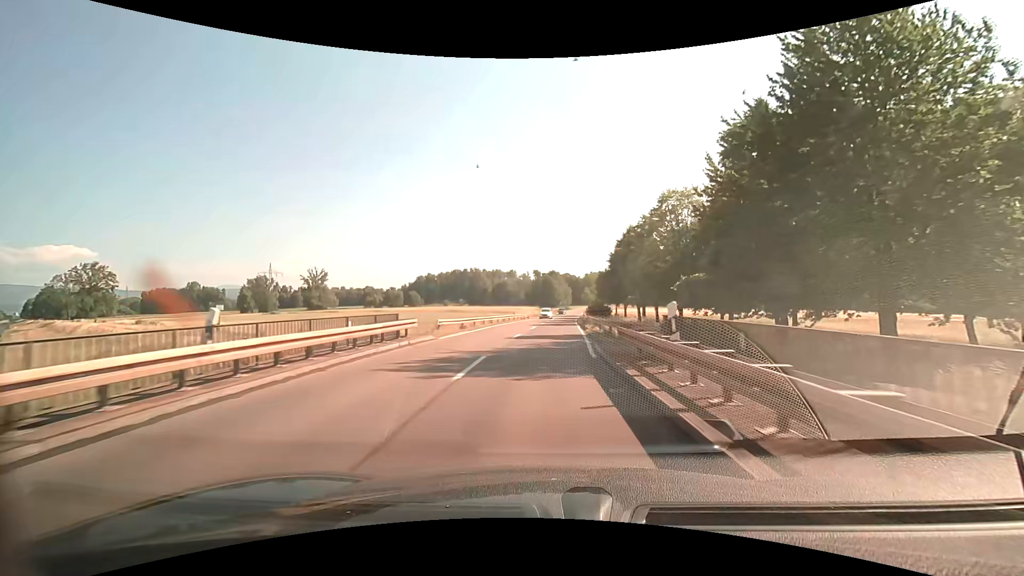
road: secondary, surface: asphalt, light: Day
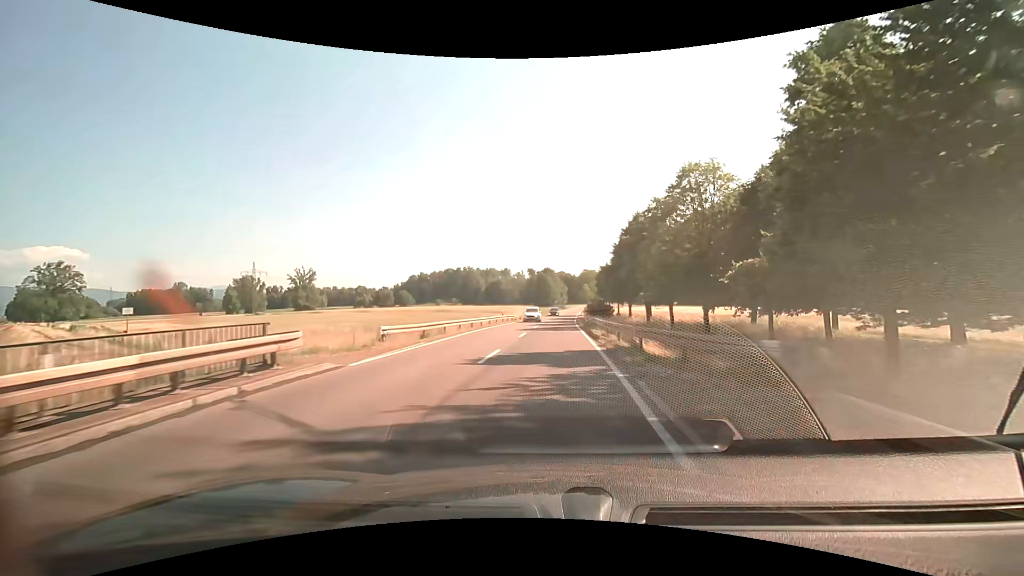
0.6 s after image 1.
(0.0, +9.1) m; +1°
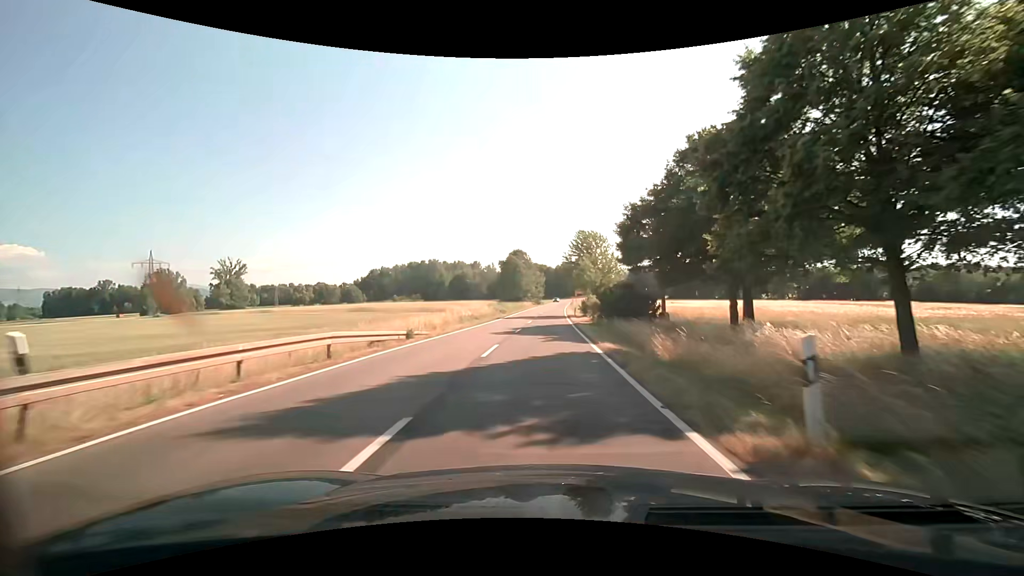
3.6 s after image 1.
(+1.1, +45.7) m; +3°
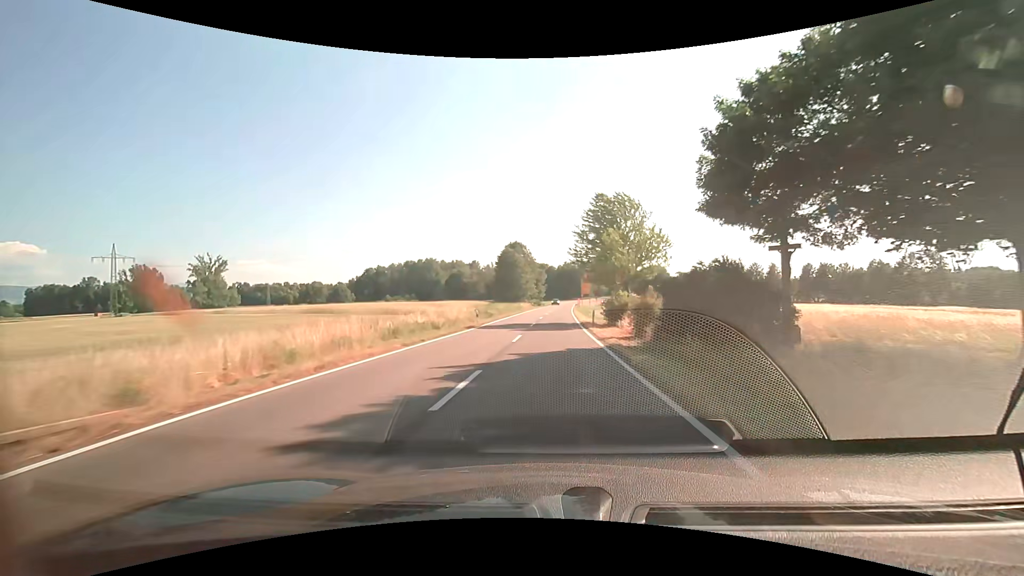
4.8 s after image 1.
(0.0, +18.9) m; 0°
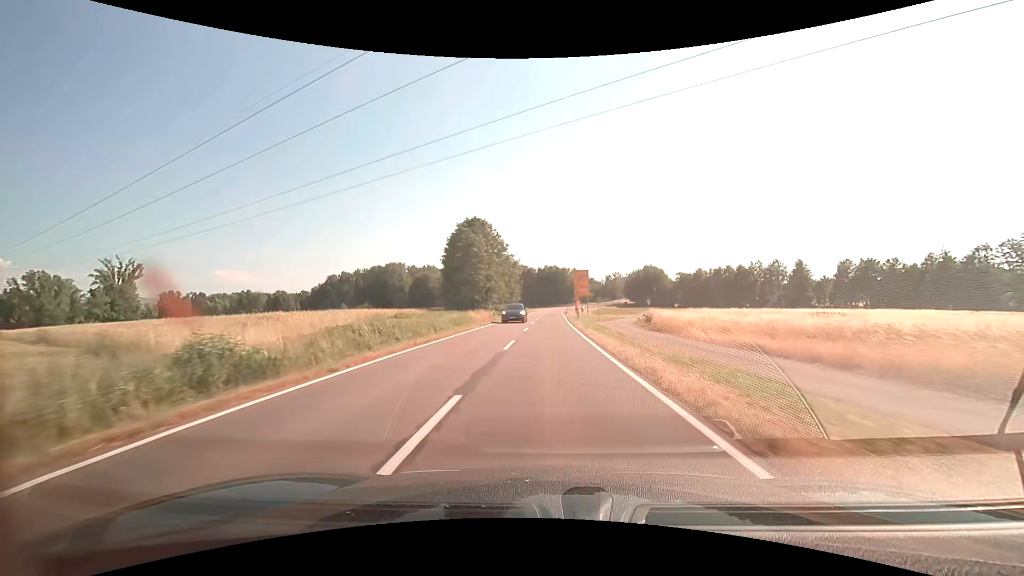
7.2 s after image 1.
(+1.0, +39.4) m; +3°
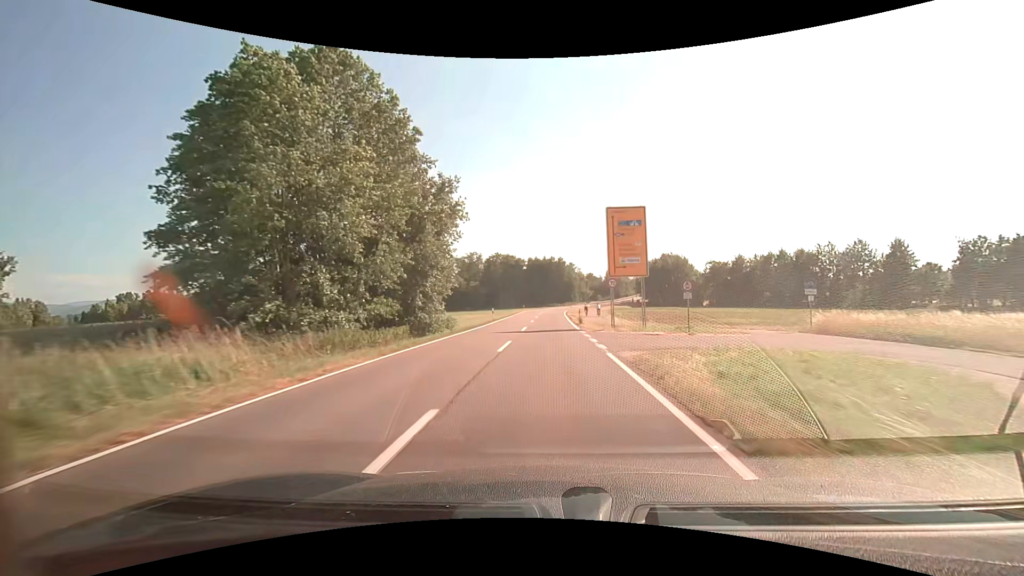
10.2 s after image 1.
(+0.4, +49.8) m; +1°
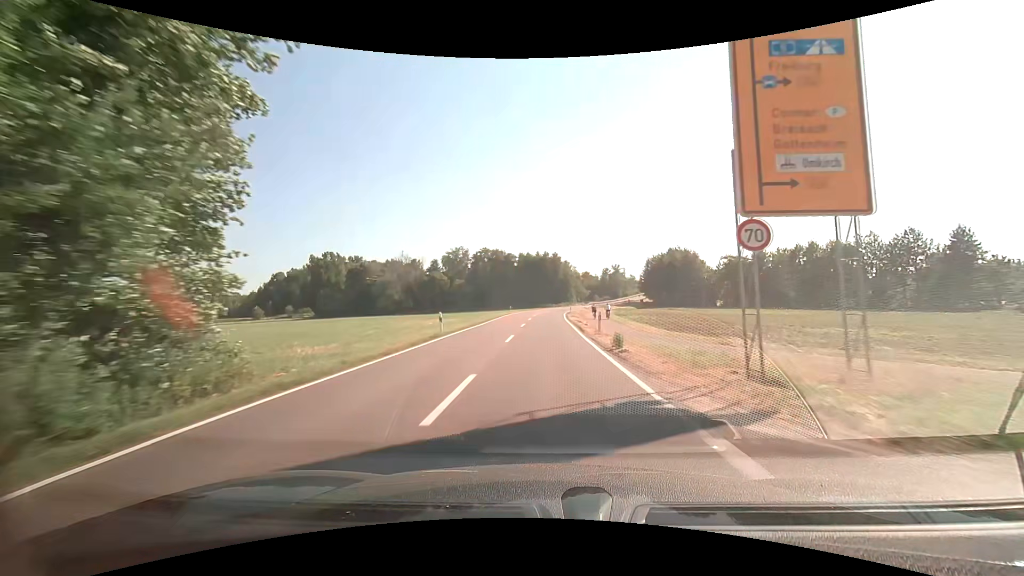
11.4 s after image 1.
(+0.1, +20.2) m; +1°
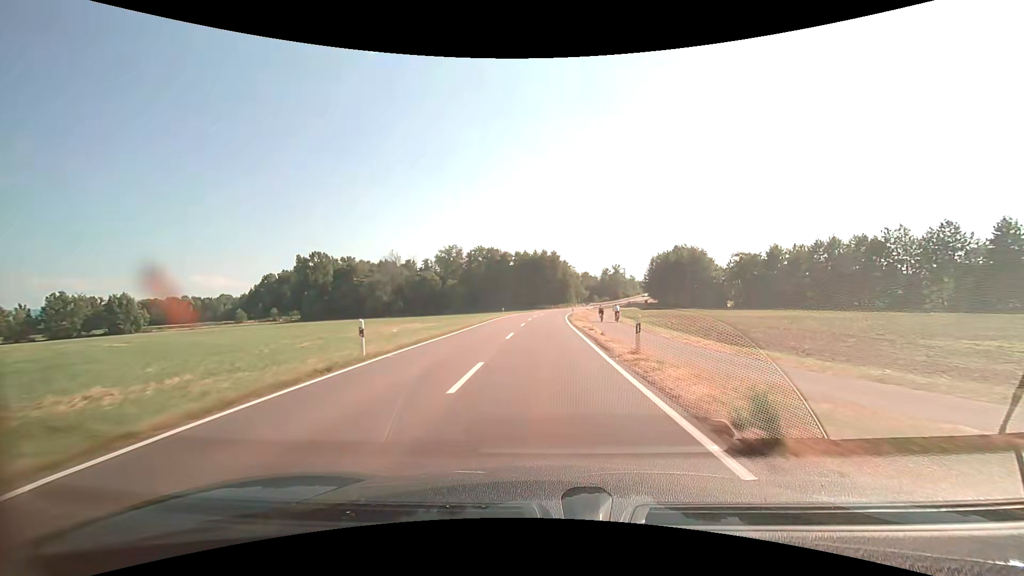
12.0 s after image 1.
(0.0, +10.2) m; 0°
(0, +10) (0, +20) (0, +30) (0, +40) (0, +50) (+1, +60) (+1, +70) (+2, +80) (+4, +90) (+5, +100) m
